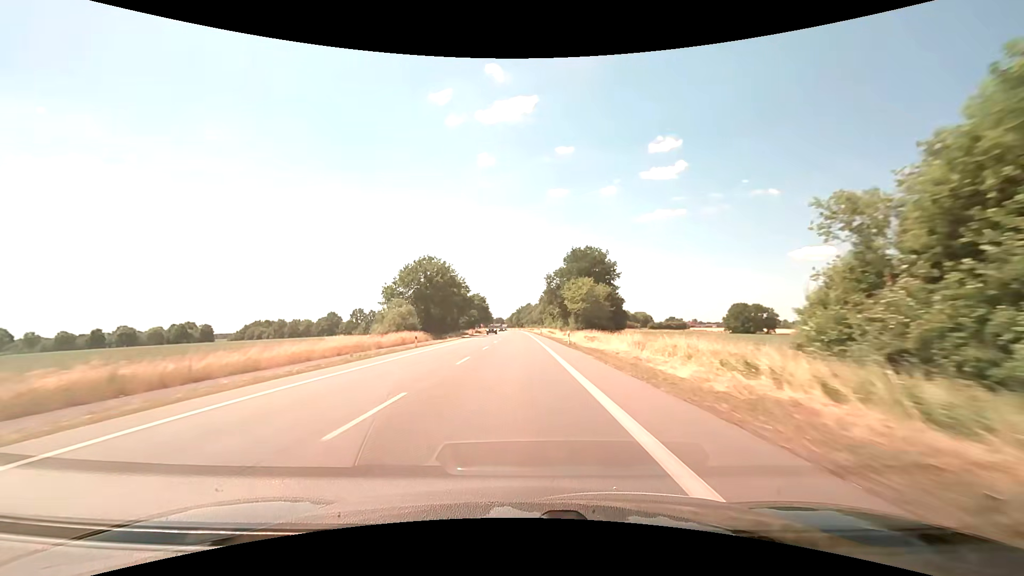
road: primary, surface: asphalt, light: Day
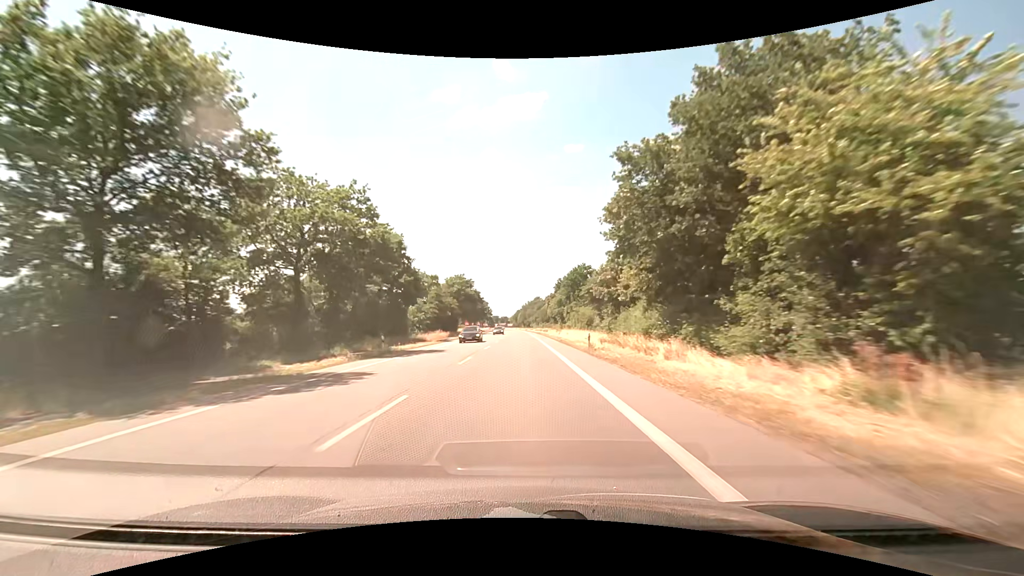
(-0.6, +60.7) m; -1°
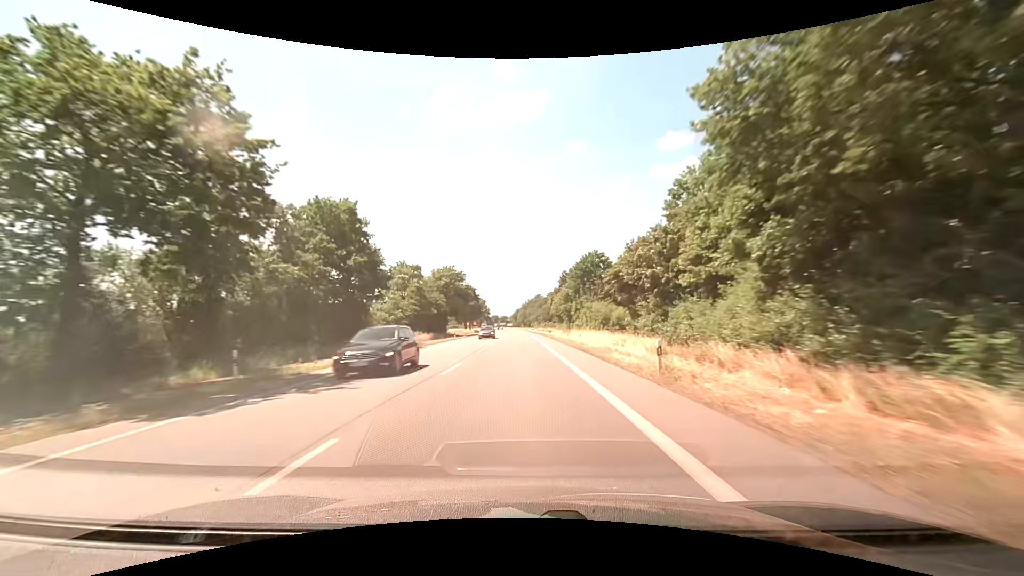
(0.0, +15.4) m; 0°
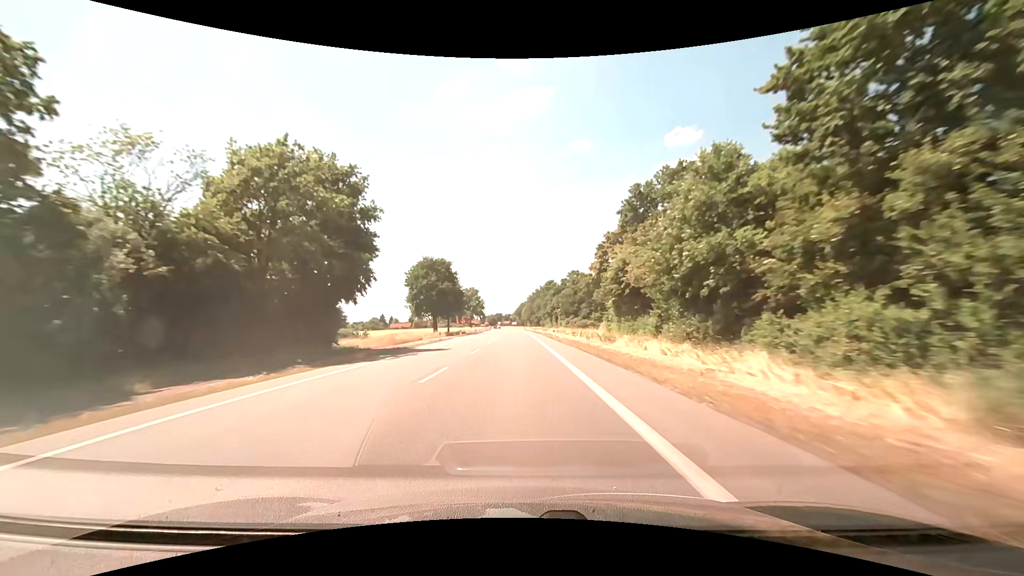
(-0.5, +62.2) m; -1°
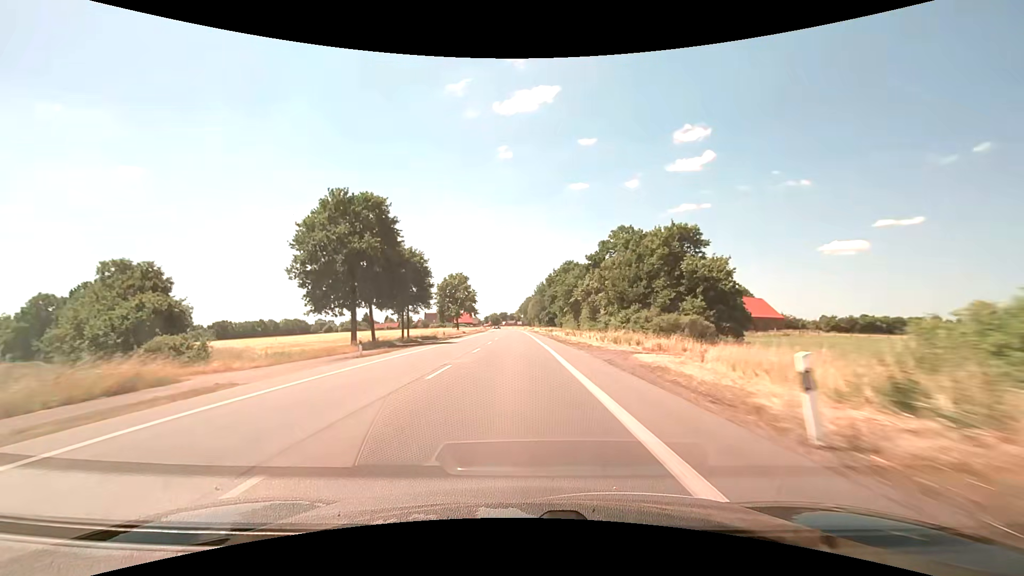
(-0.2, +47.0) m; -1°
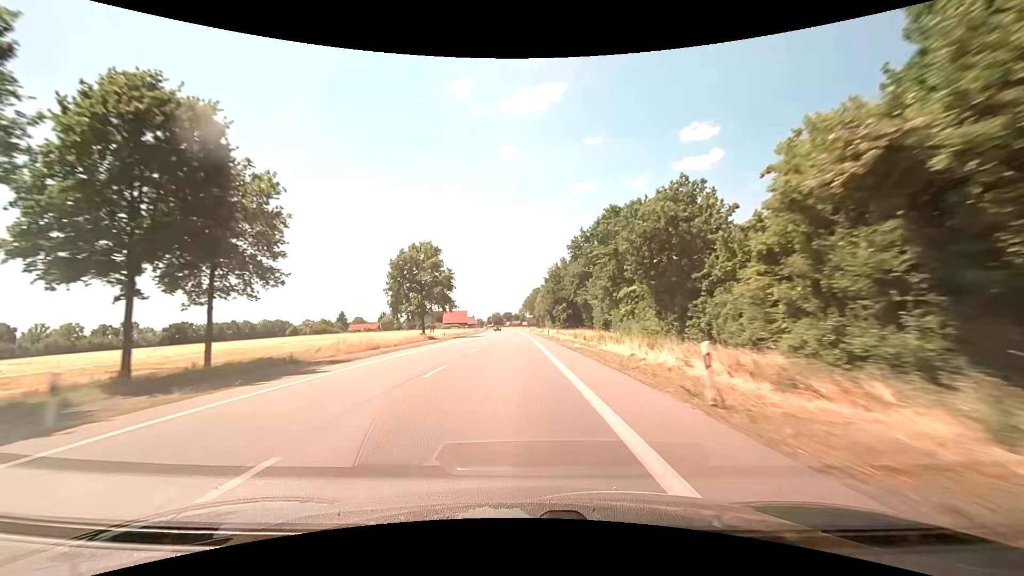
(0.0, +47.2) m; 0°
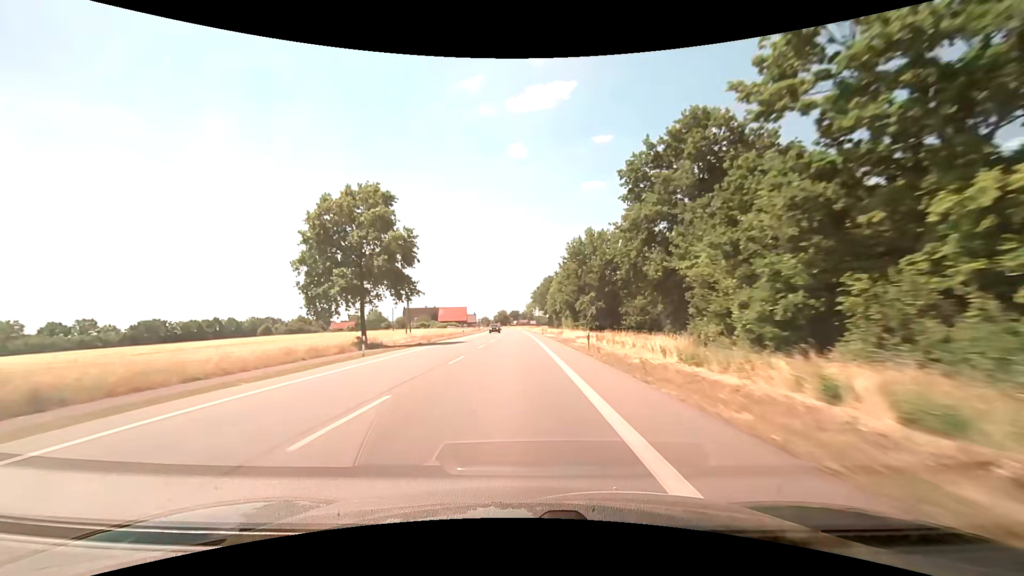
(-0.3, +31.6) m; -1°
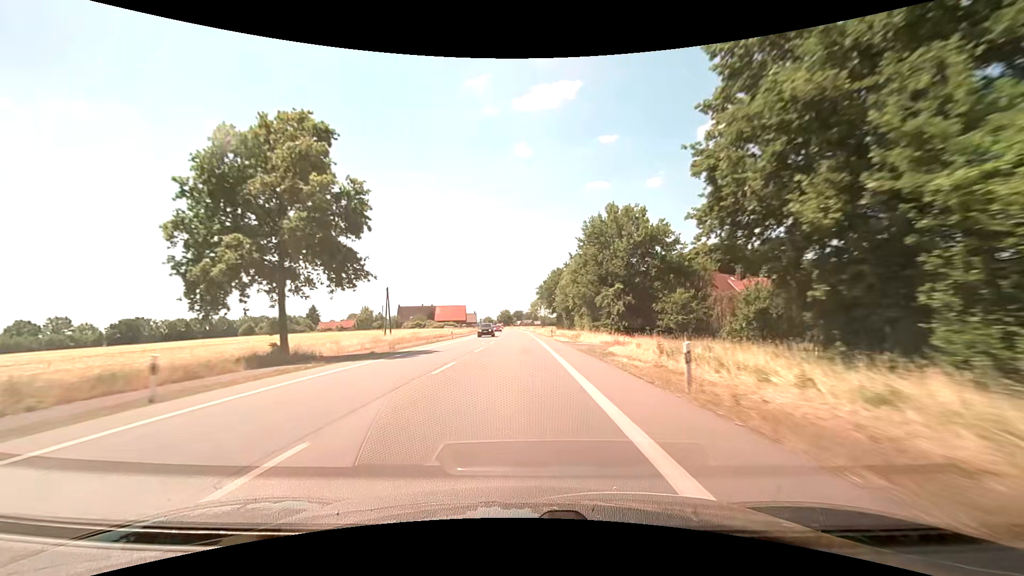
(0.0, +15.8) m; 0°
(0, +10) (0, +20) (0, +30) (0, +40) (0, +50) (0, +60) (0, +70) (-1, +80) (-1, +90) (-1, +100) m
